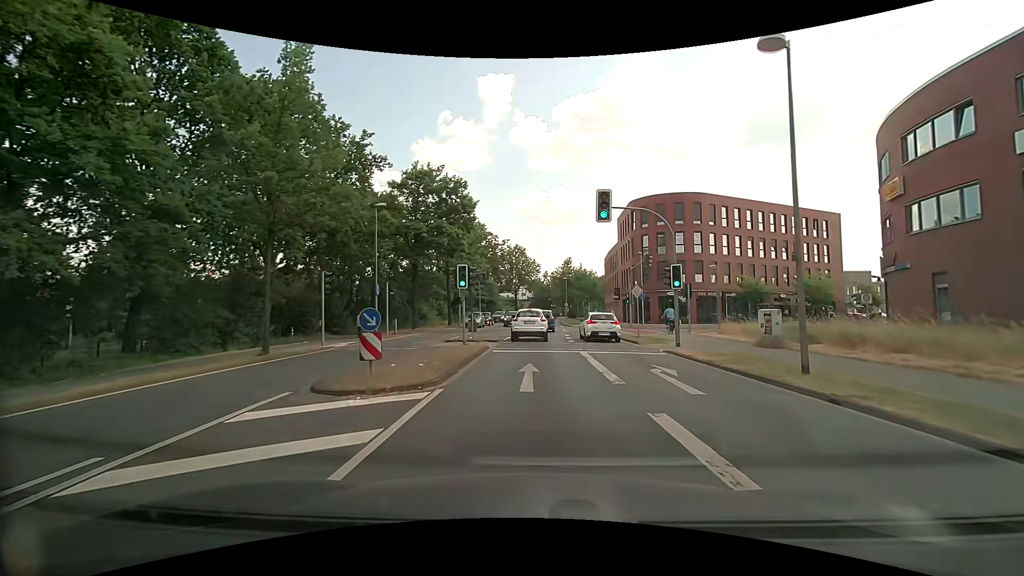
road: tertiary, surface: asphalt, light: Day
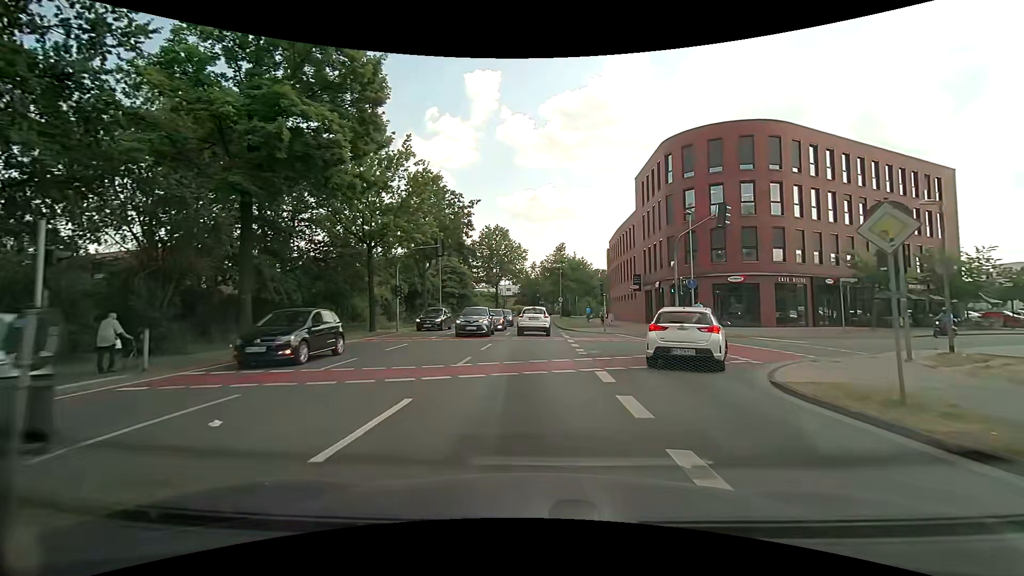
(0.0, +20.9) m; +1°
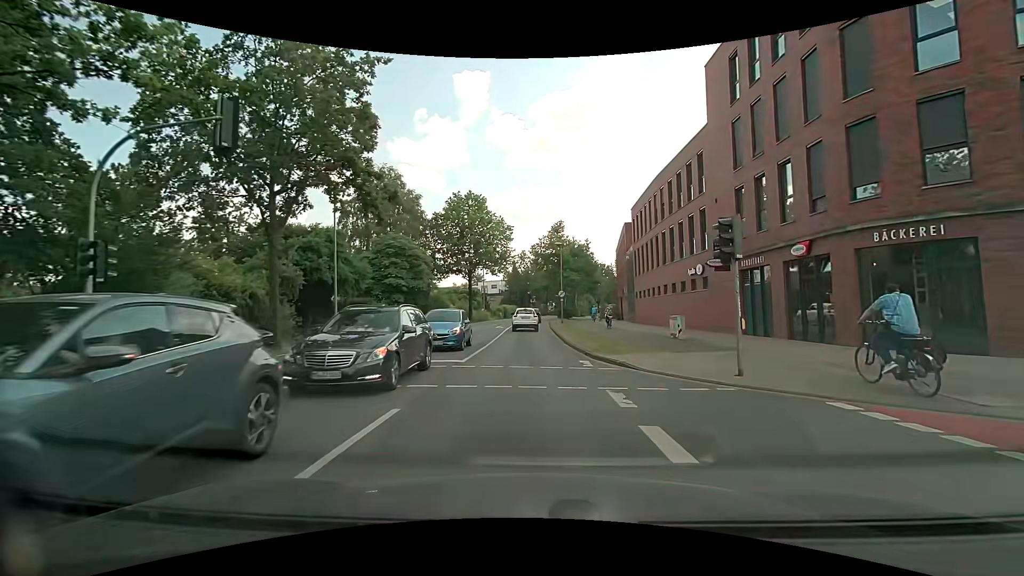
(+0.2, +23.5) m; +1°
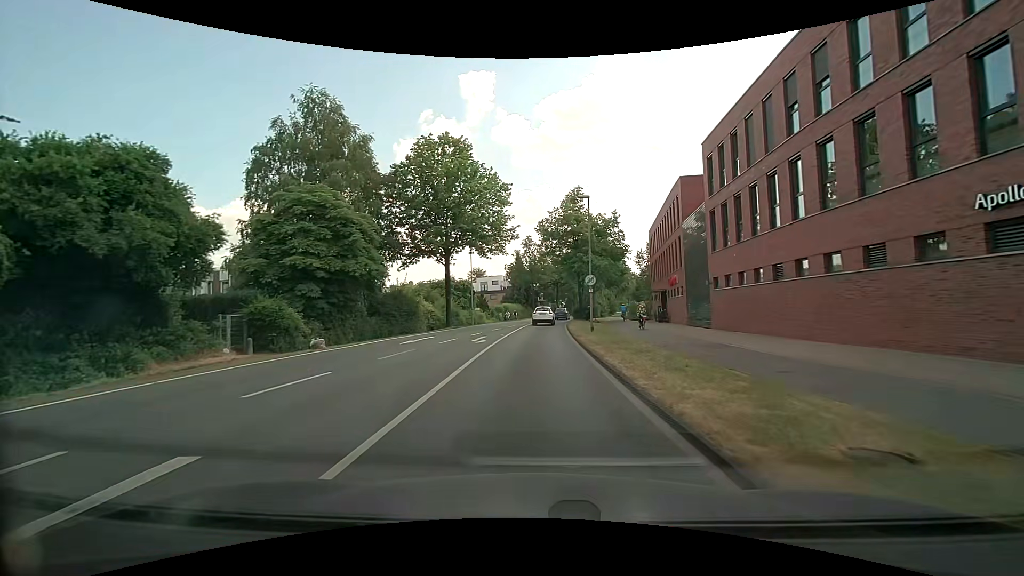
(-0.2, +19.2) m; -1°
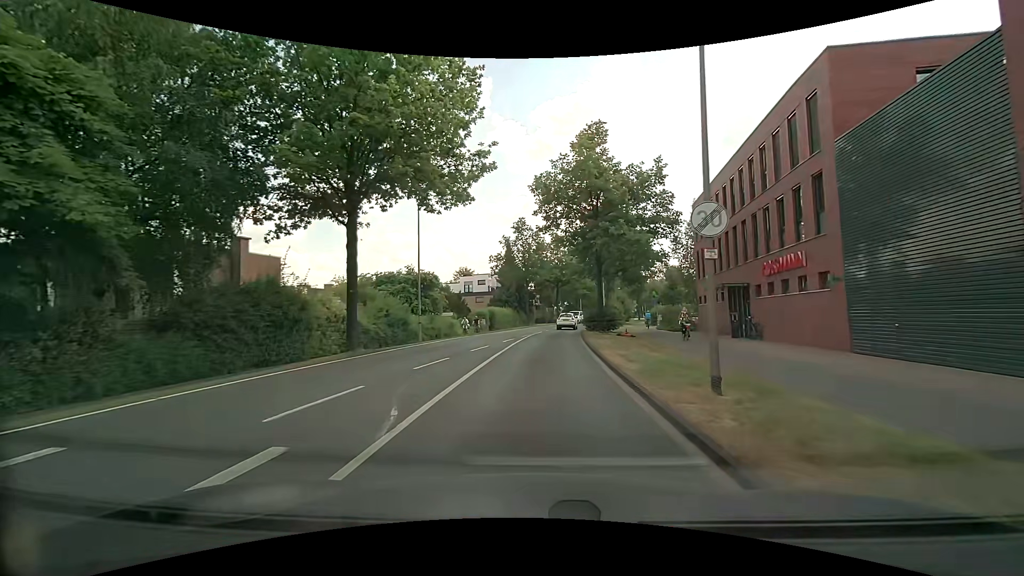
(0.0, +19.7) m; 0°
(0, +10) (+1, +20) (+1, +30) (+2, +40) (+3, +50) (+5, +60) (+7, +70) (+9, +79) (+12, +89) (+14, +99) m
